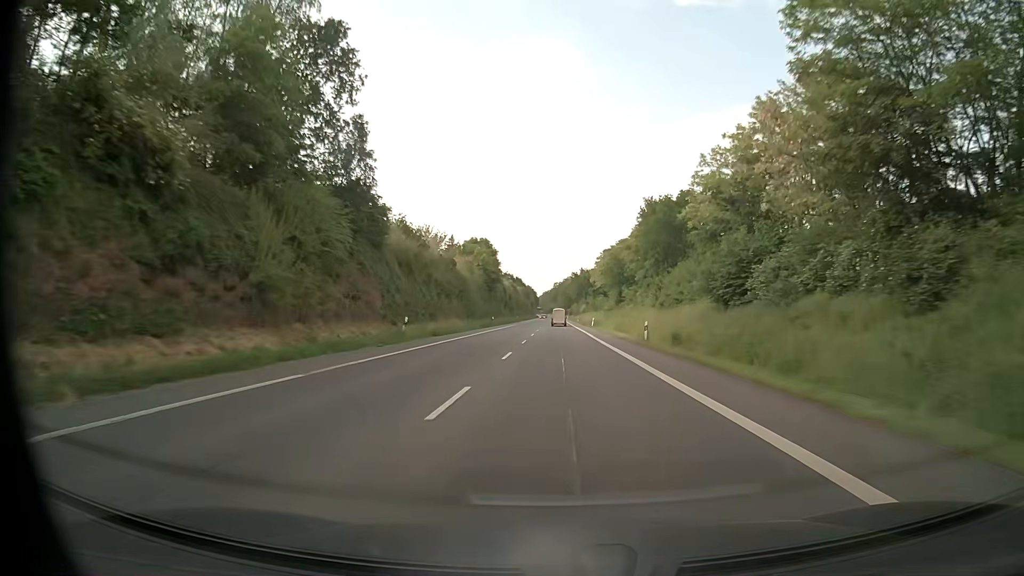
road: primary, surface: asphalt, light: Day
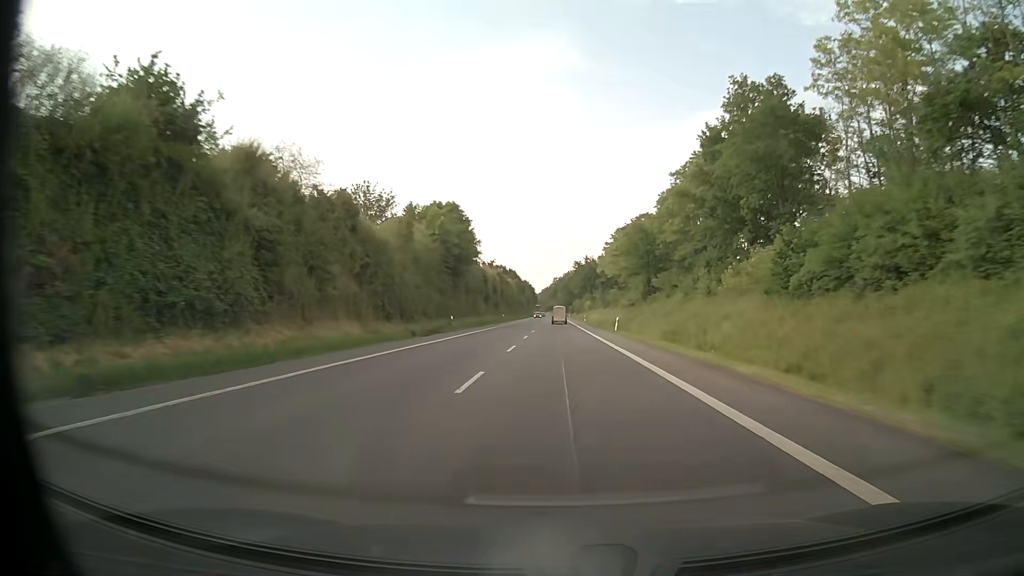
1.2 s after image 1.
(0.0, +33.3) m; 0°
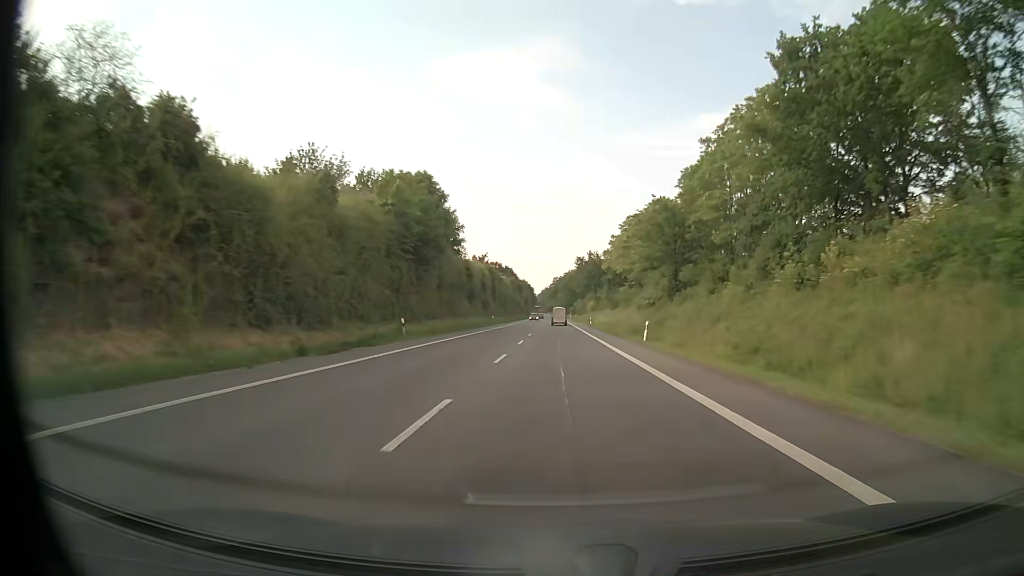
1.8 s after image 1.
(0.0, +16.6) m; 0°
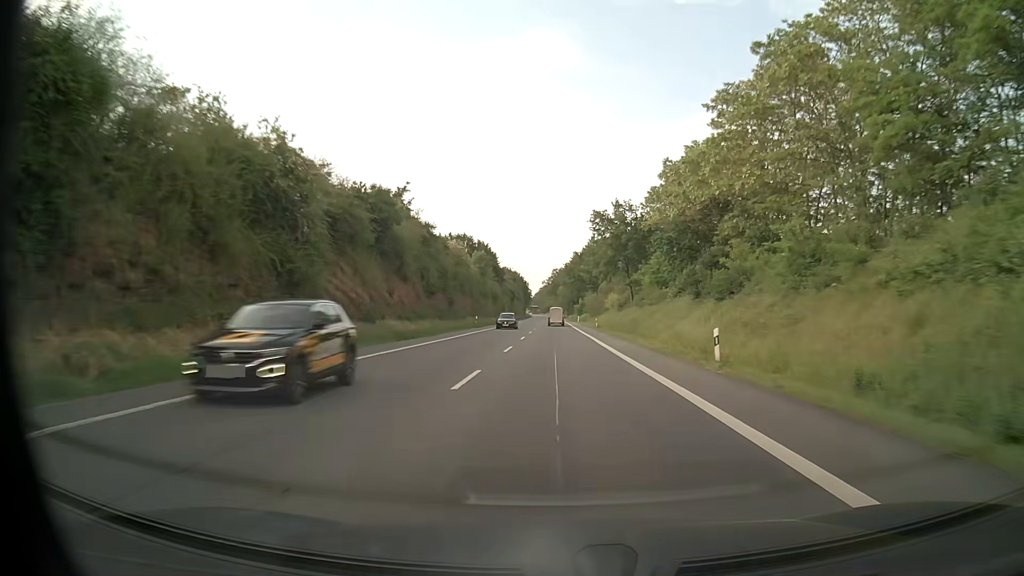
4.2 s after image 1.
(0.0, +66.5) m; 0°
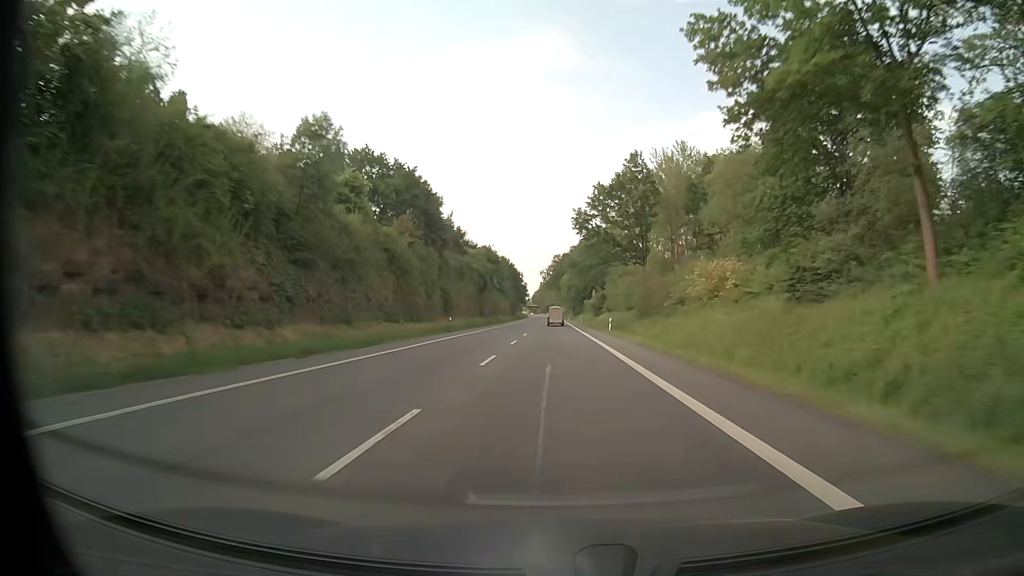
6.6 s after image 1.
(-0.1, +66.4) m; 0°
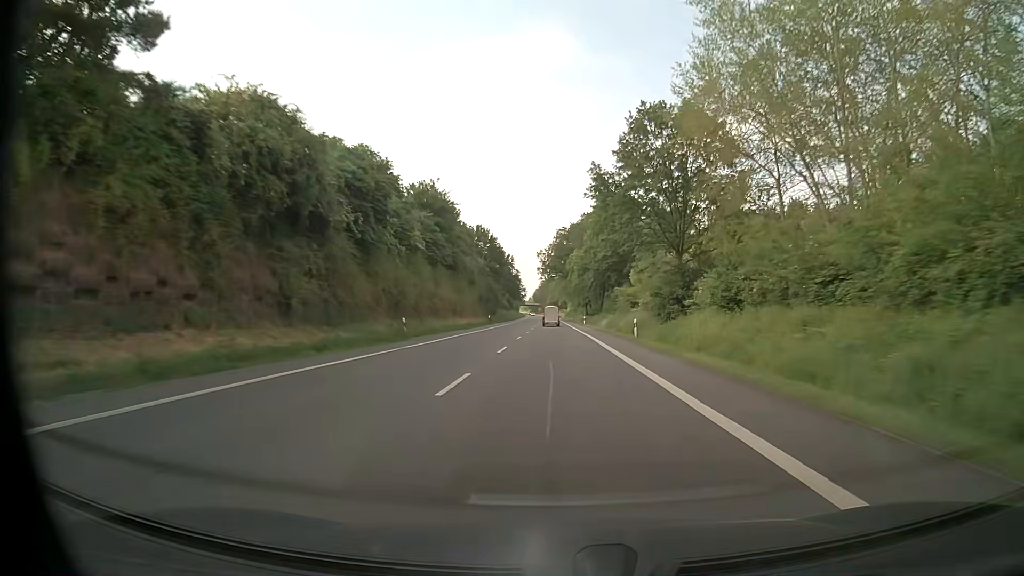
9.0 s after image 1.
(-0.1, +66.4) m; 0°
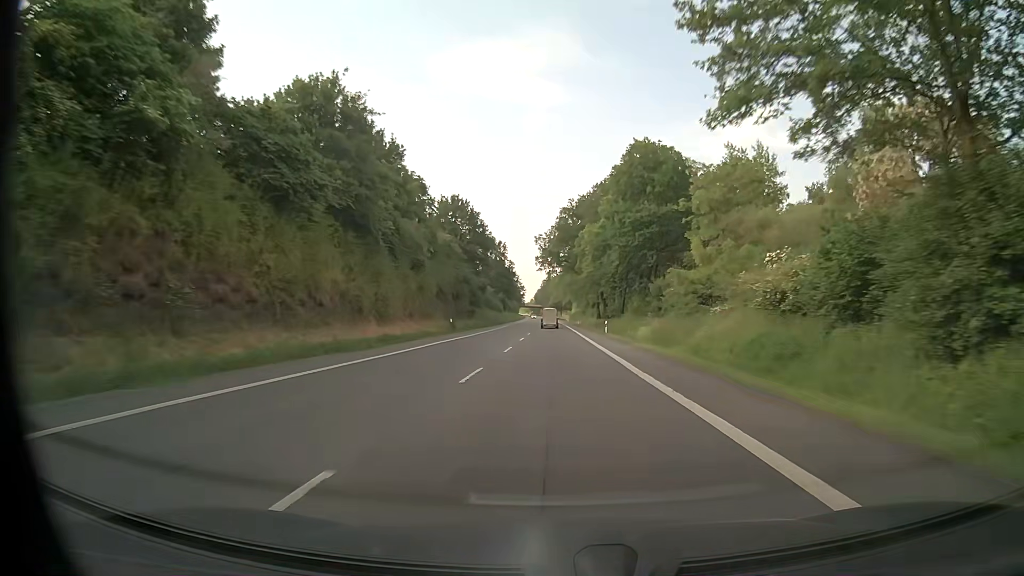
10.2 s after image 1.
(0.0, +33.2) m; 0°
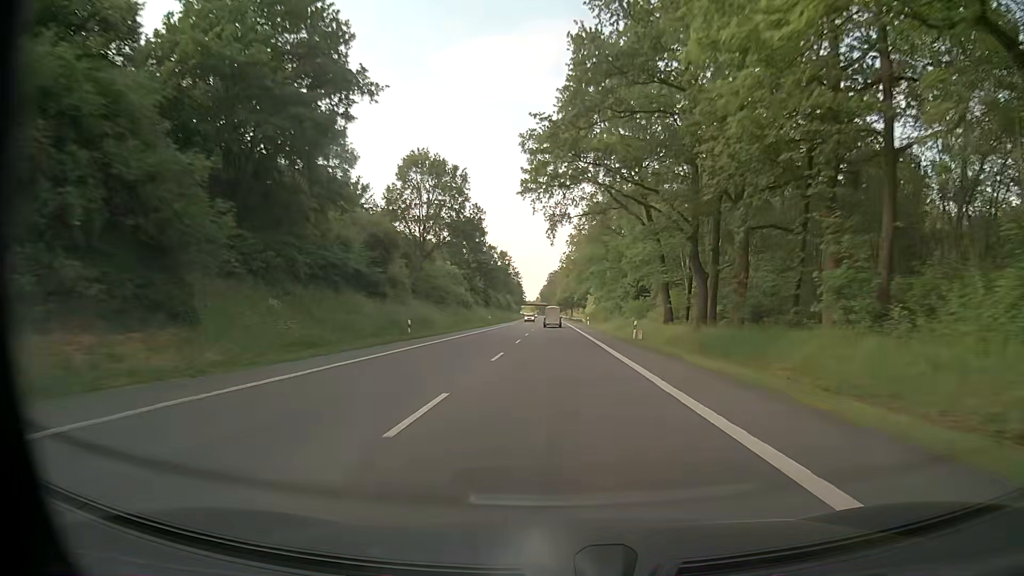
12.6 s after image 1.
(-0.4, +66.4) m; 0°
(0, +10) (0, +20) (0, +30) (0, +40) (0, +50) (0, +60) (0, +70) (-1, +80) (-1, +90) (-1, +100) m
